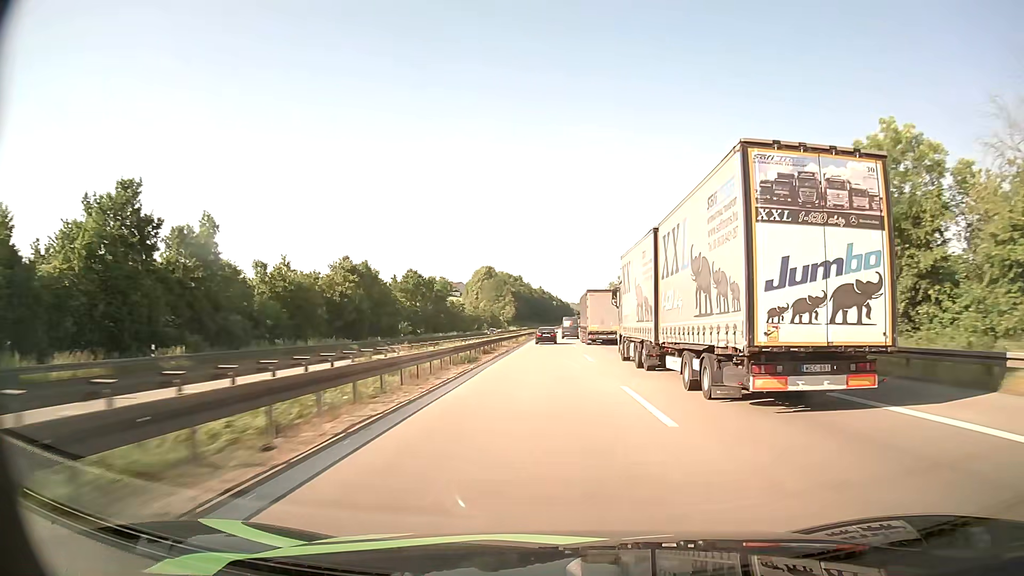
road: motorway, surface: asphalt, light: Day
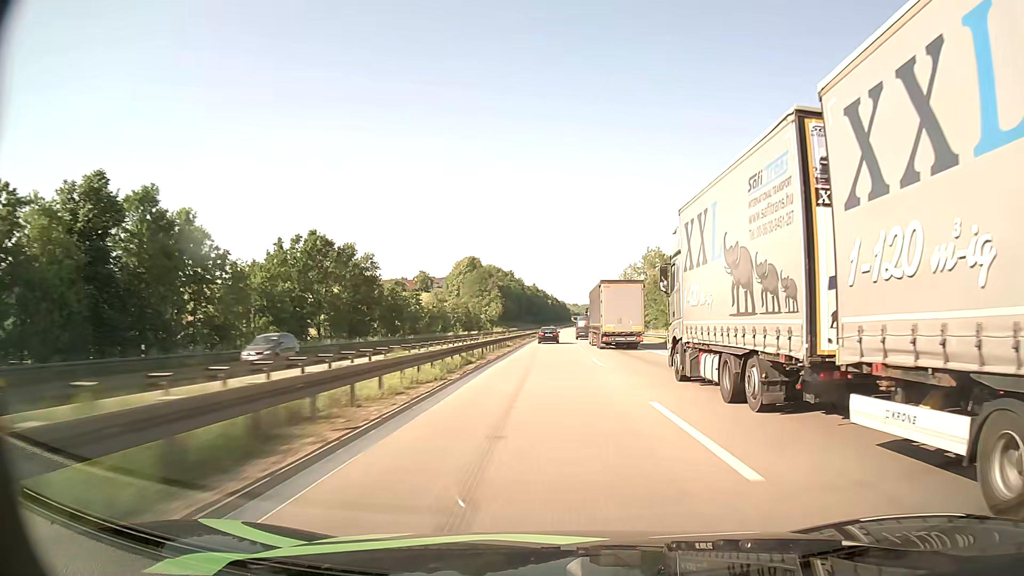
(+0.2, +57.0) m; 0°
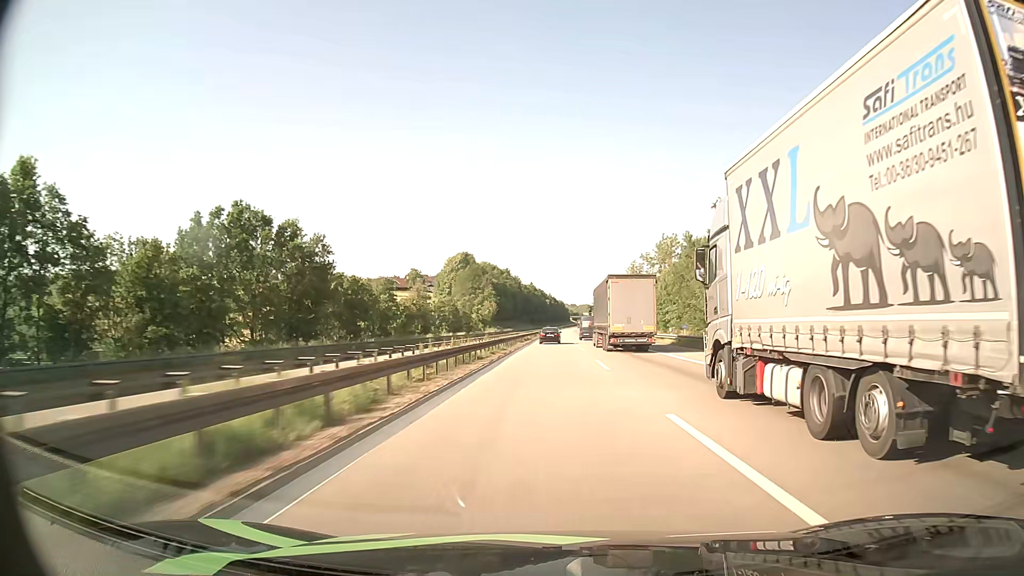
(0.0, +19.6) m; 0°
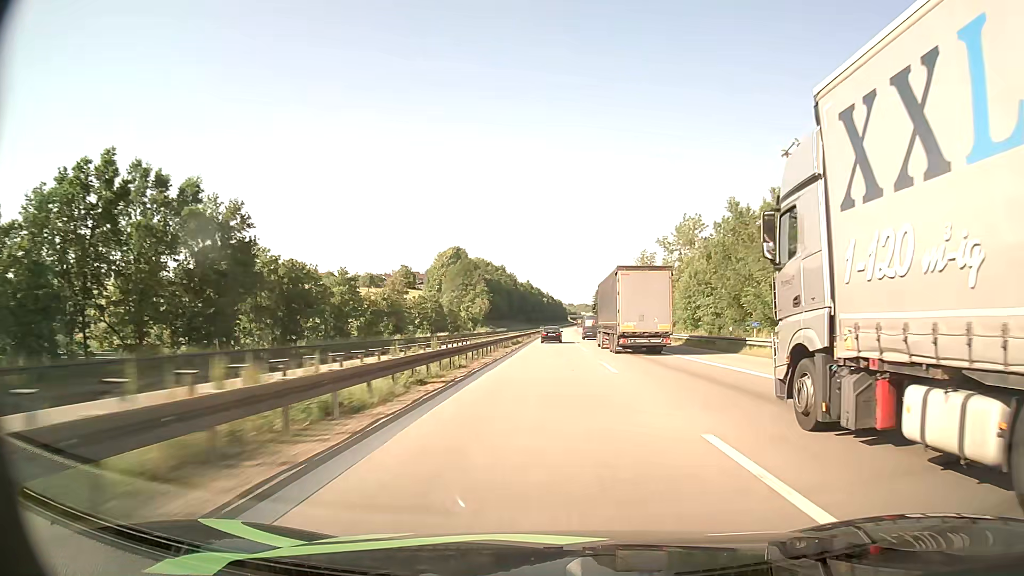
(+0.1, +19.9) m; 0°
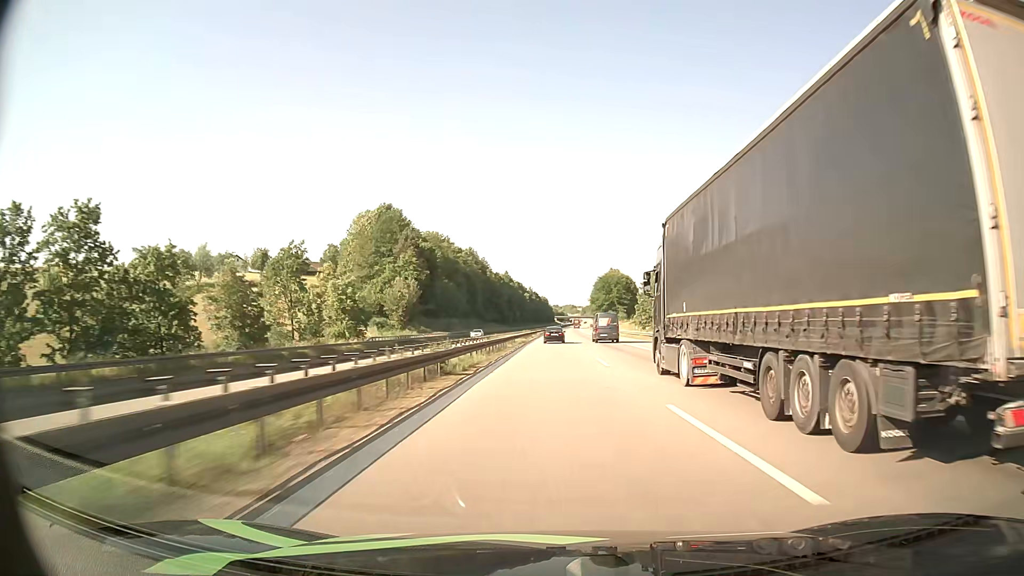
(+1.0, +103.6) m; +1°
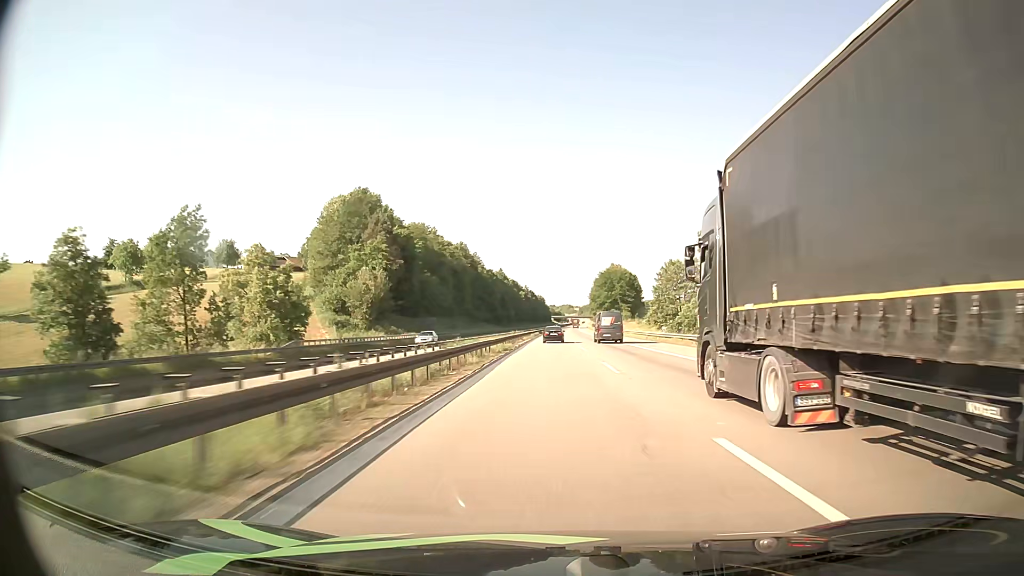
(+0.1, +21.4) m; 0°
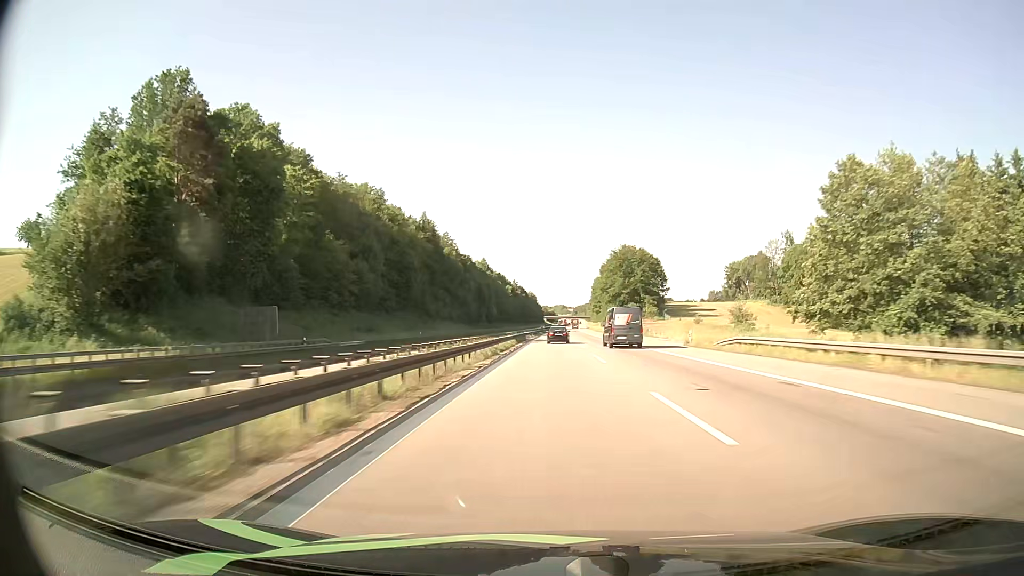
(+0.4, +65.5) m; +1°
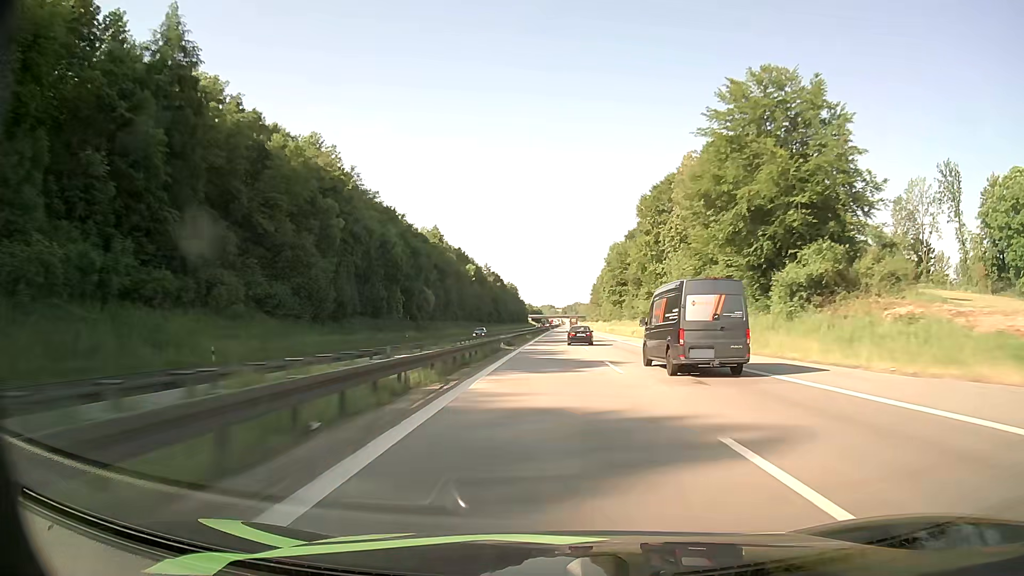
(+1.3, +112.8) m; +1°
(0, +10) (0, +20) (0, +30) (0, +40) (0, +50) (0, +60) (0, +70) (+1, +80) (+1, +90) (+1, +100) m
